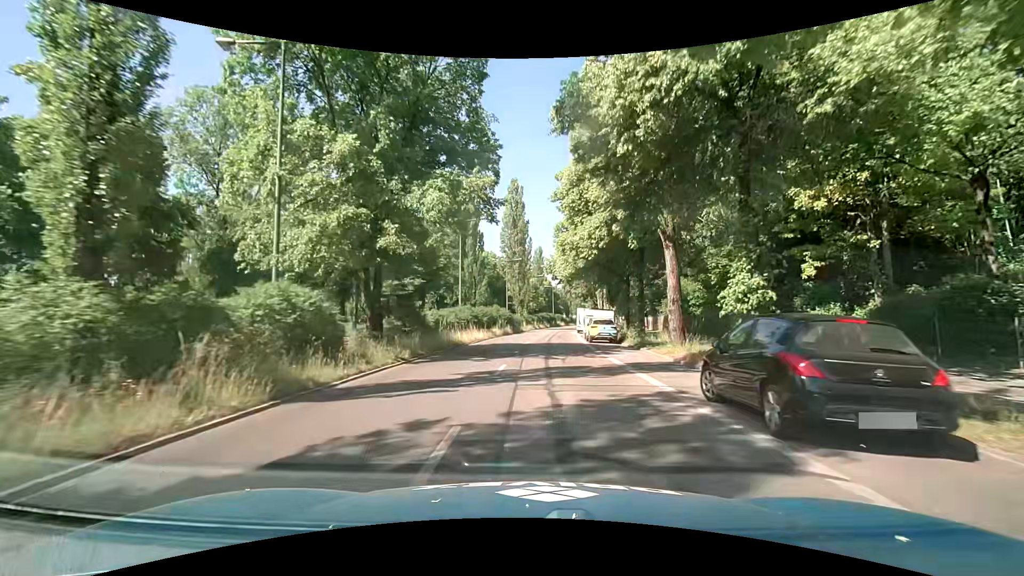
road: secondary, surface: asphalt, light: Day
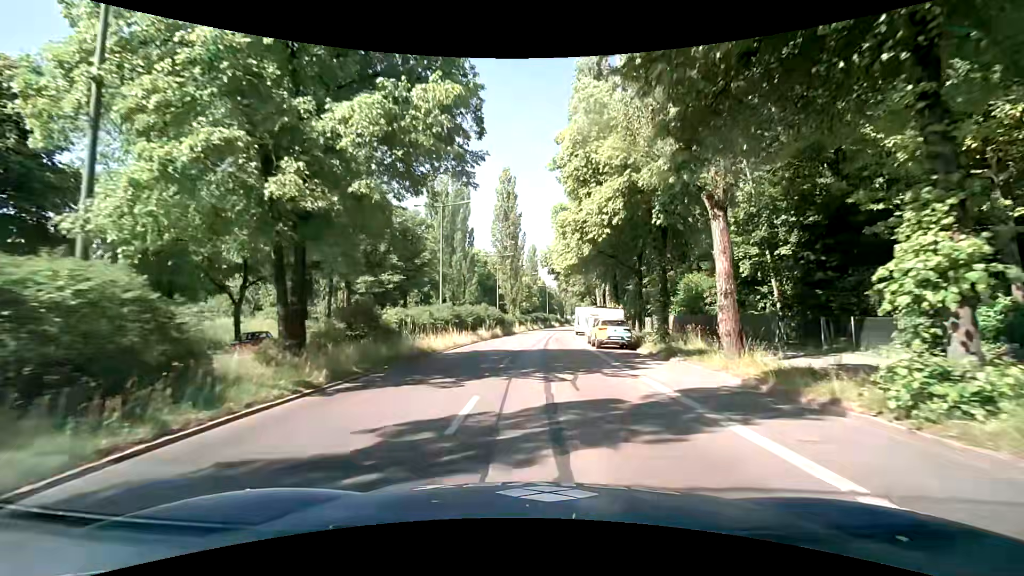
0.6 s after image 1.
(0.0, +6.4) m; +2°
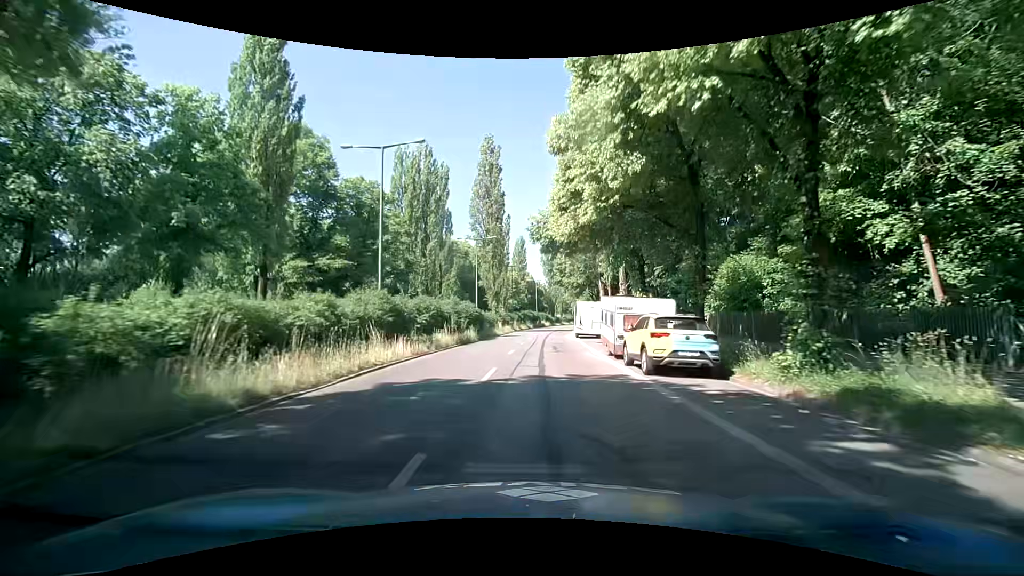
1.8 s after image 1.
(-0.1, +13.0) m; +1°
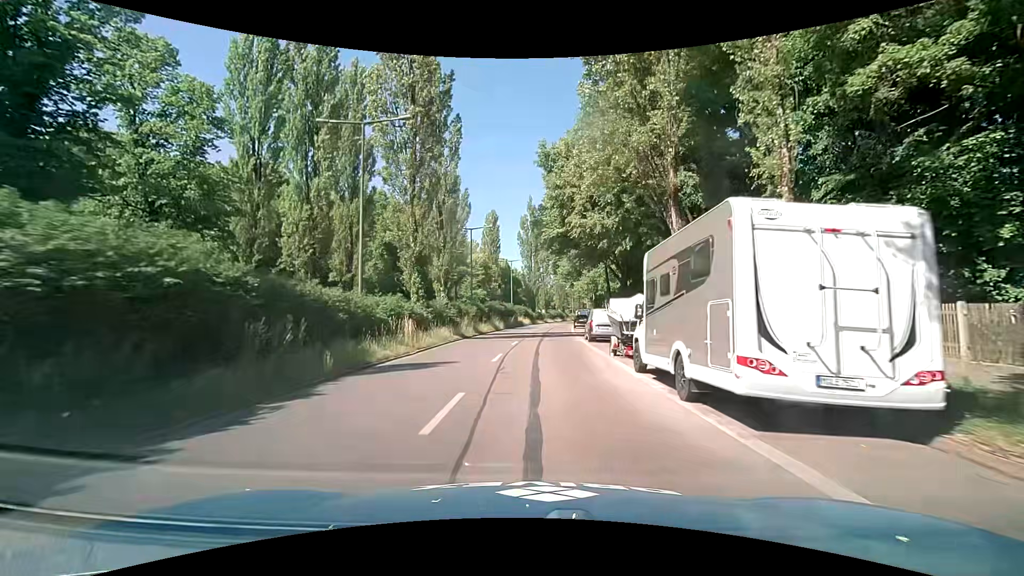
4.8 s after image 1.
(+0.3, +32.3) m; +2°
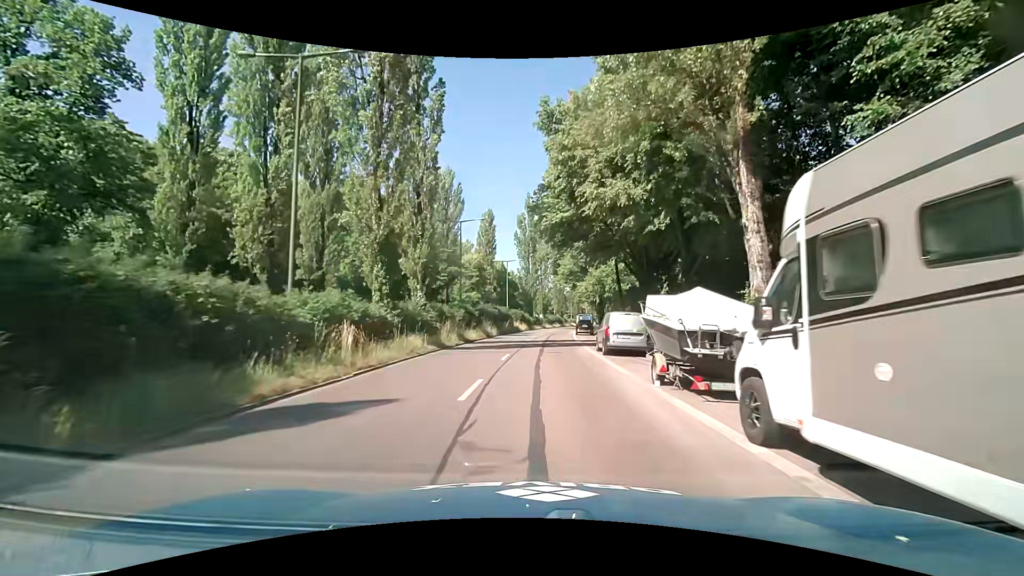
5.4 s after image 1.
(0.0, +6.5) m; 0°
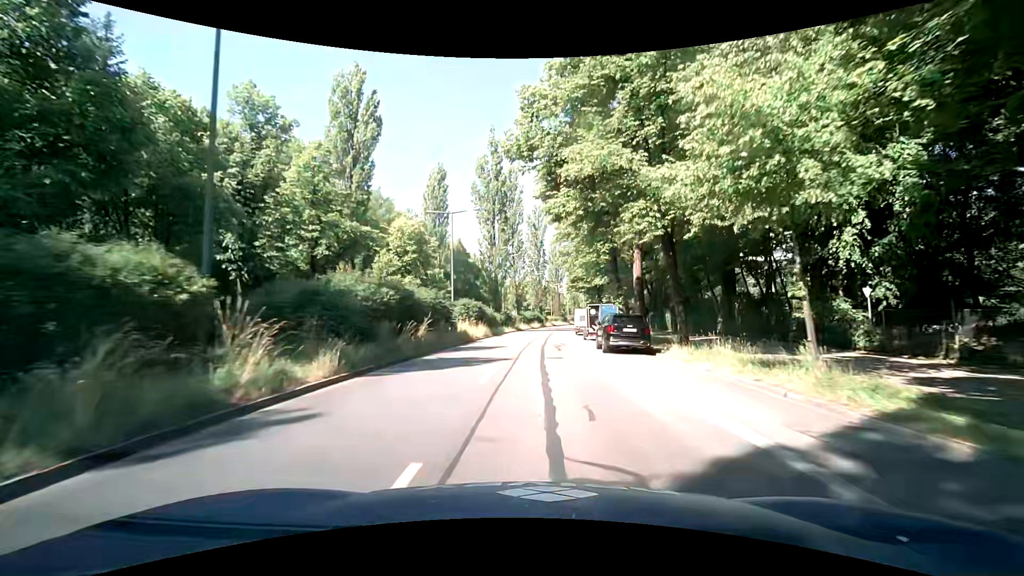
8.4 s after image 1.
(+0.6, +33.8) m; +4°
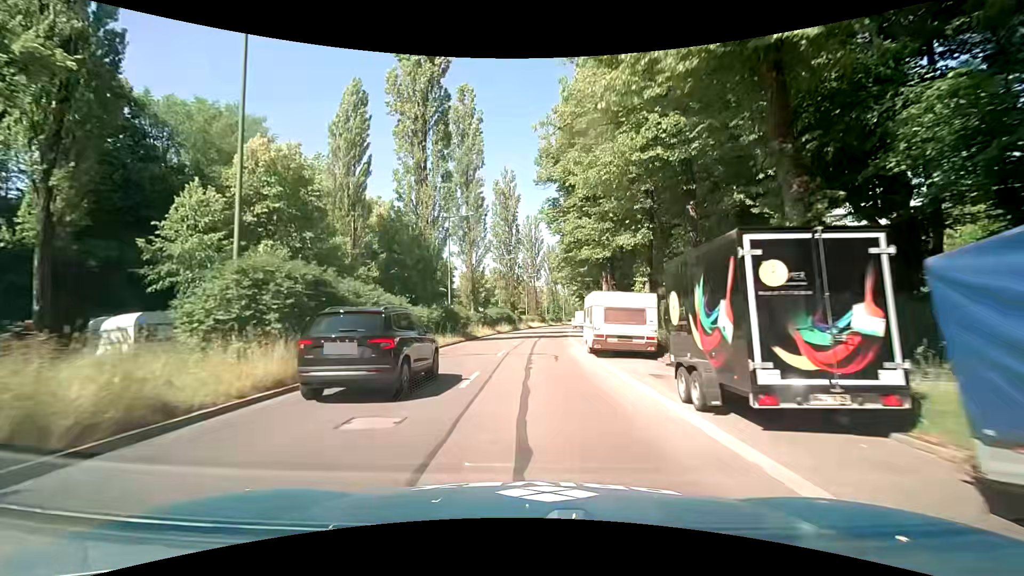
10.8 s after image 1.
(+0.6, +27.9) m; +2°
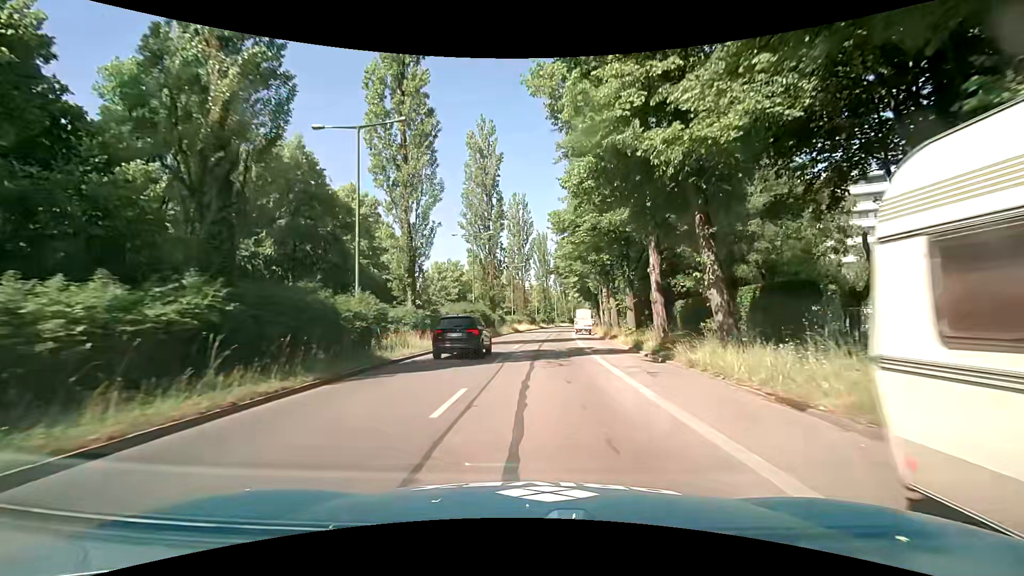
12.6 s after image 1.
(+0.4, +20.9) m; +1°
(0, +10) (+1, +20) (+1, +30) (+2, +40) (+3, +50) (+3, +60) (+4, +70) (+5, +80) (+7, +90) (+8, +100) m
